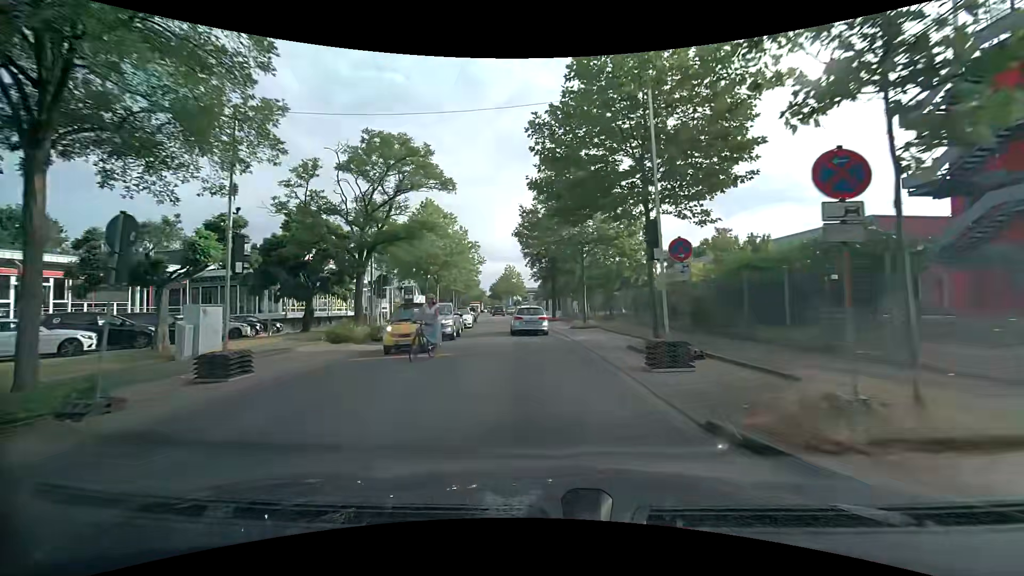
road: tertiary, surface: asphalt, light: Day
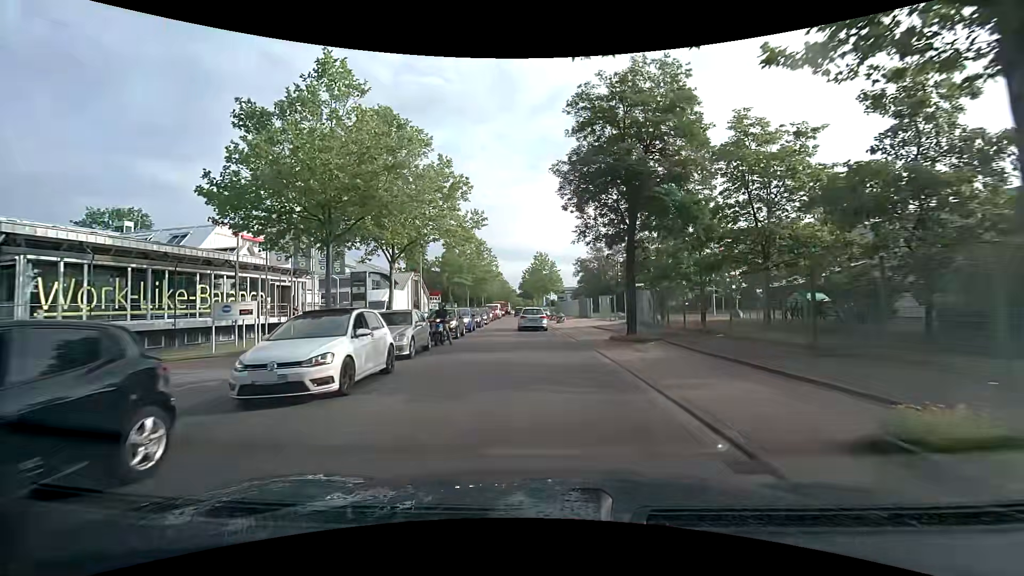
(-1.2, +25.7) m; -4°
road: unclassified
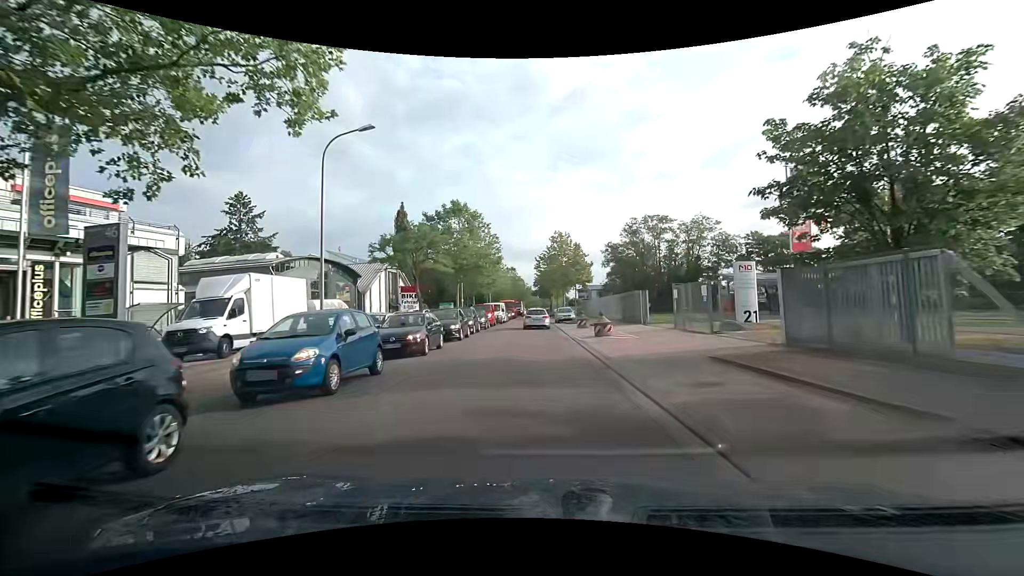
(-0.4, +21.0) m; -3°
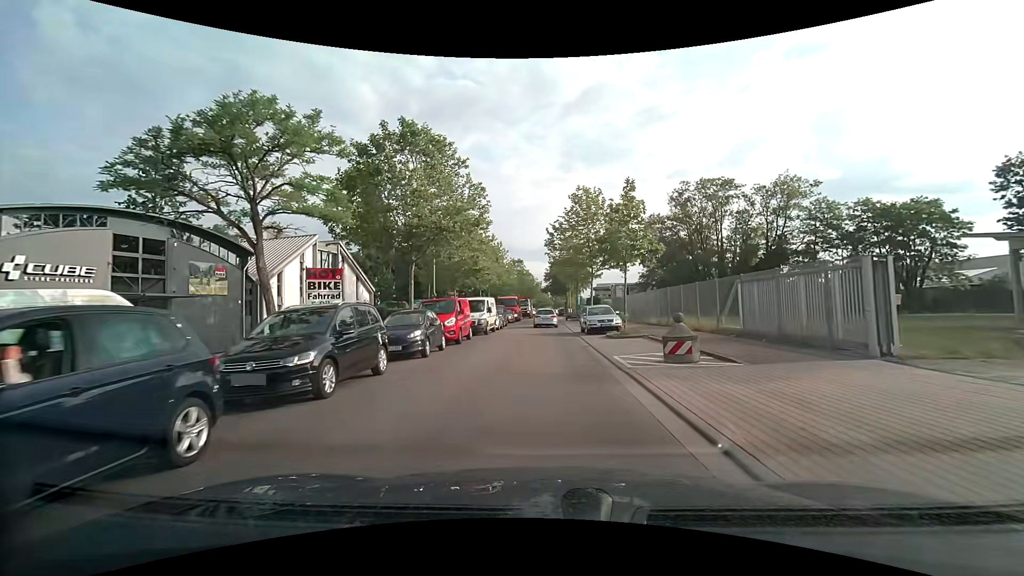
(-0.1, +21.2) m; -1°
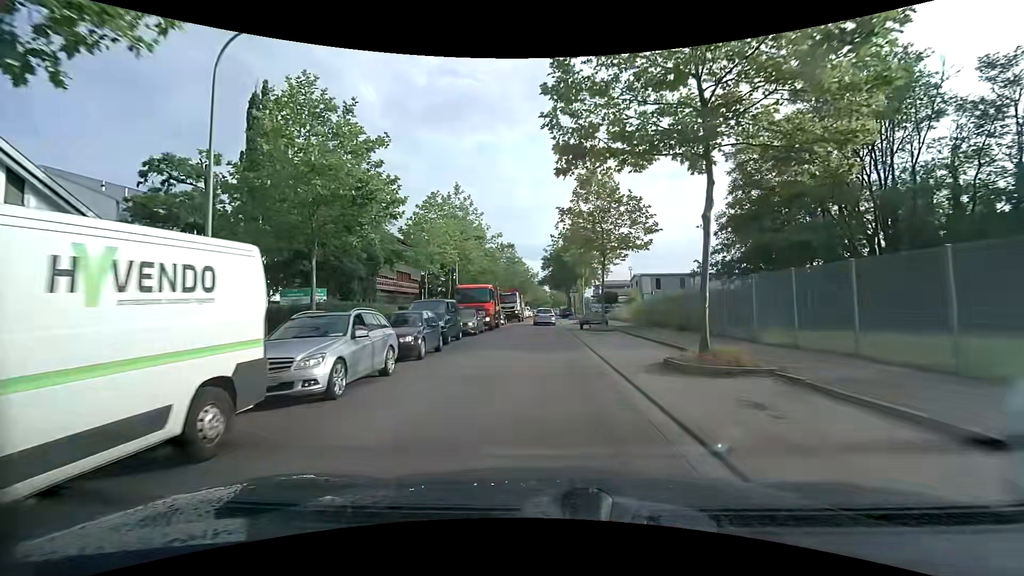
(+0.1, +26.5) m; +1°
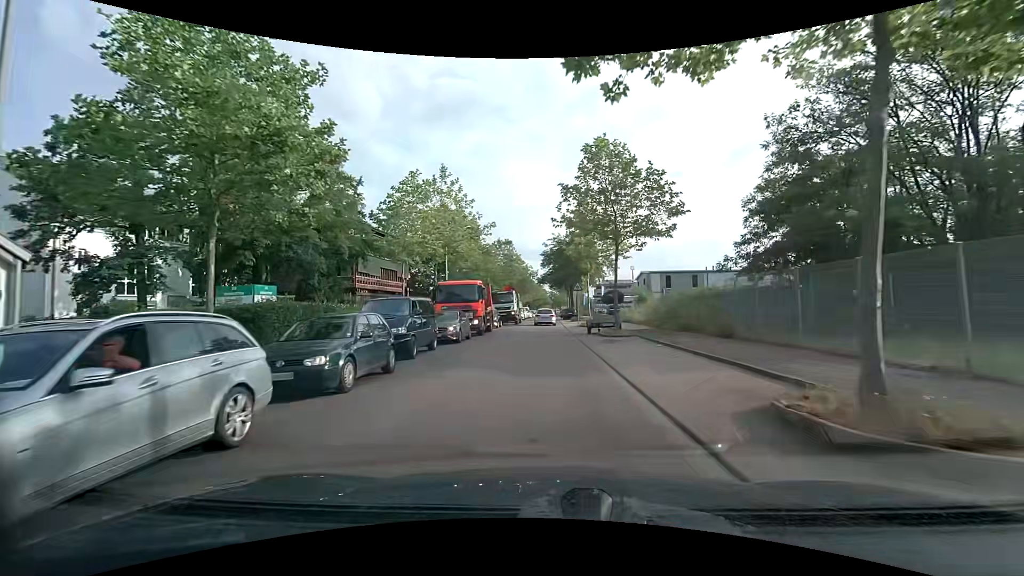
(0.0, +5.3) m; 0°
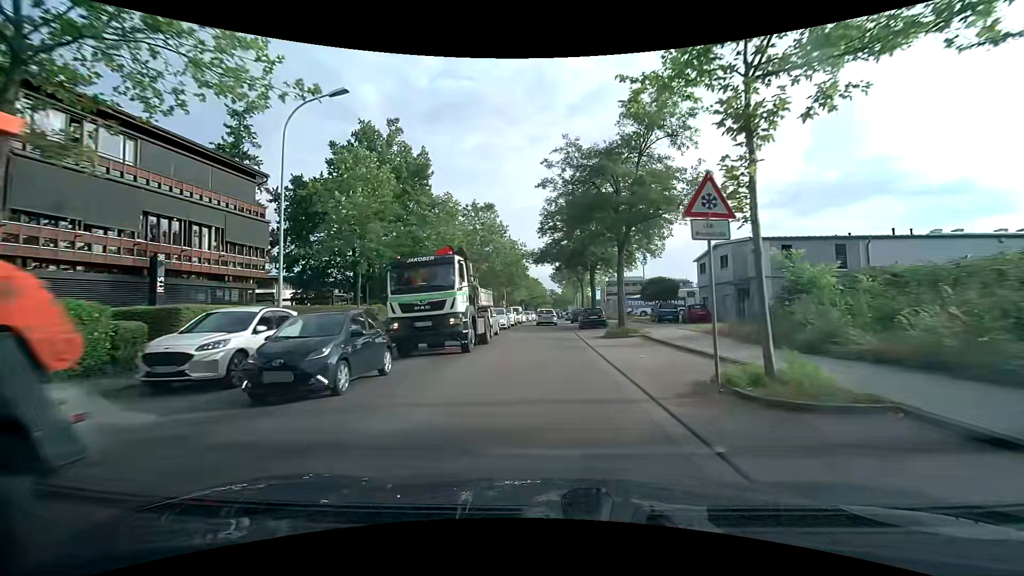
(-0.2, +29.3) m; 0°
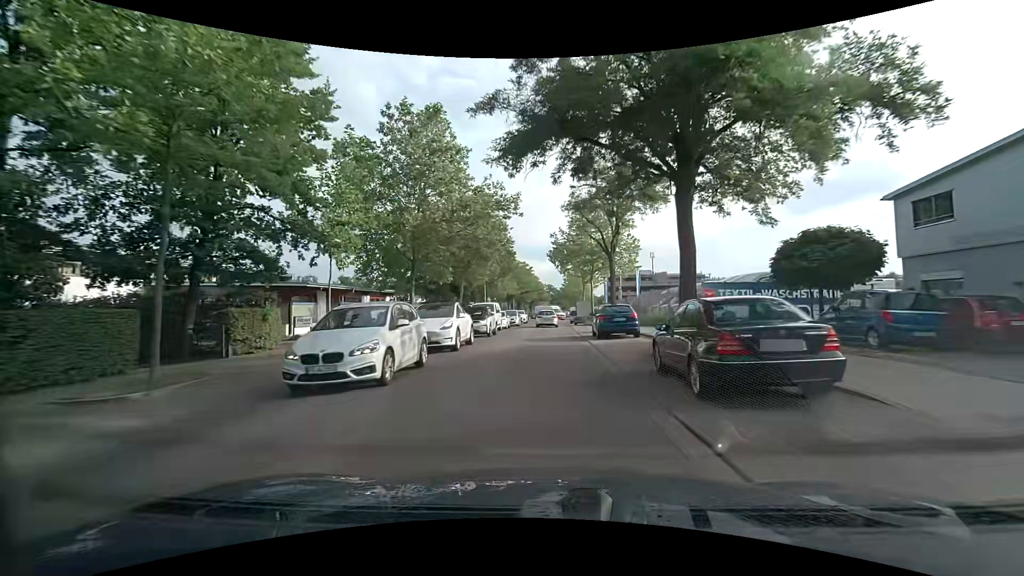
(+0.2, +25.7) m; +1°
(0, +10) (0, +20) (0, +30) (0, +40) (0, +50) (0, +60) (+1, +70) (+1, +80) (+2, +90) (+2, +100) m
